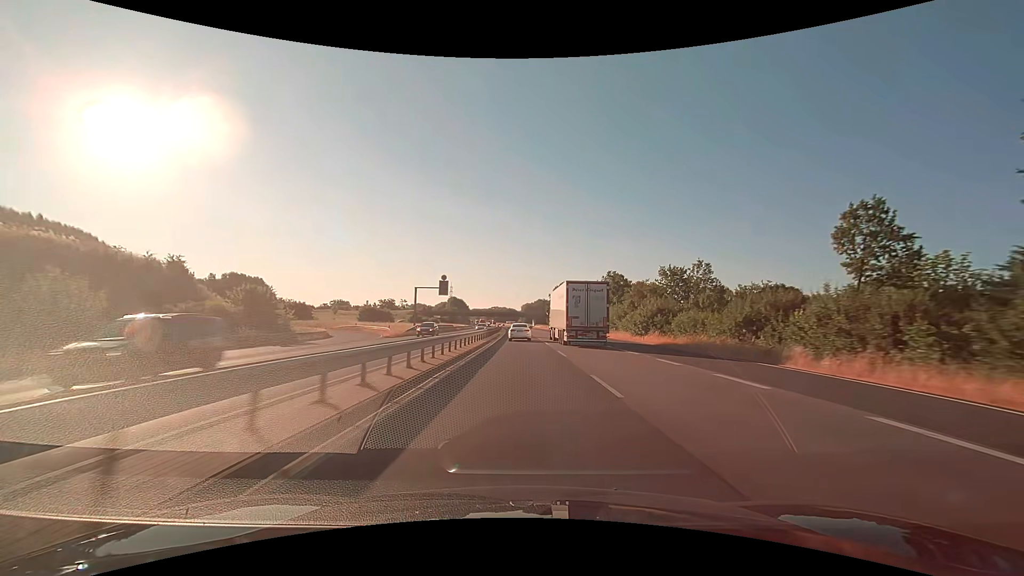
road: trunk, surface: asphalt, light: Day
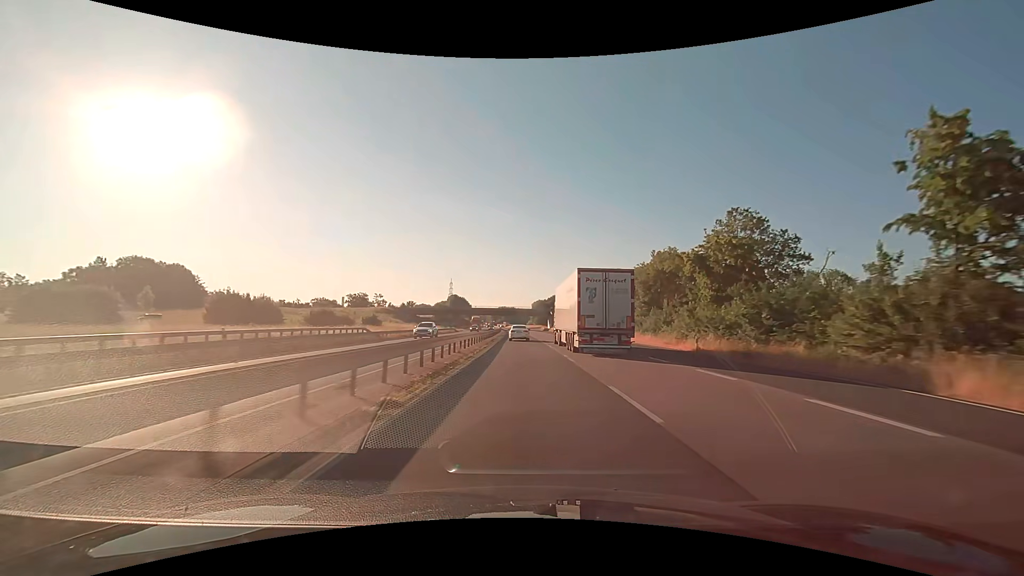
(-0.6, +63.6) m; -1°
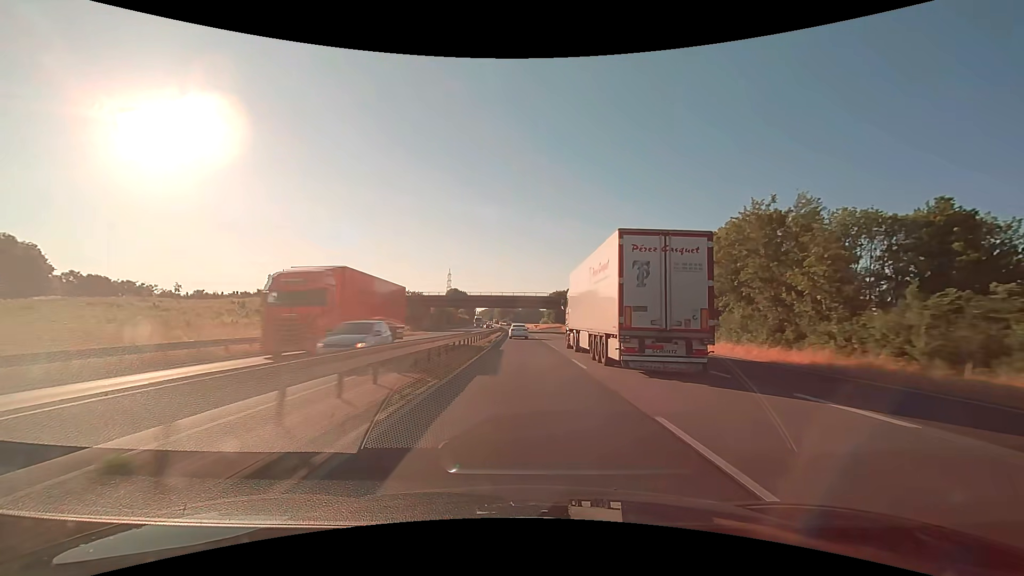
(-0.8, +65.2) m; -1°
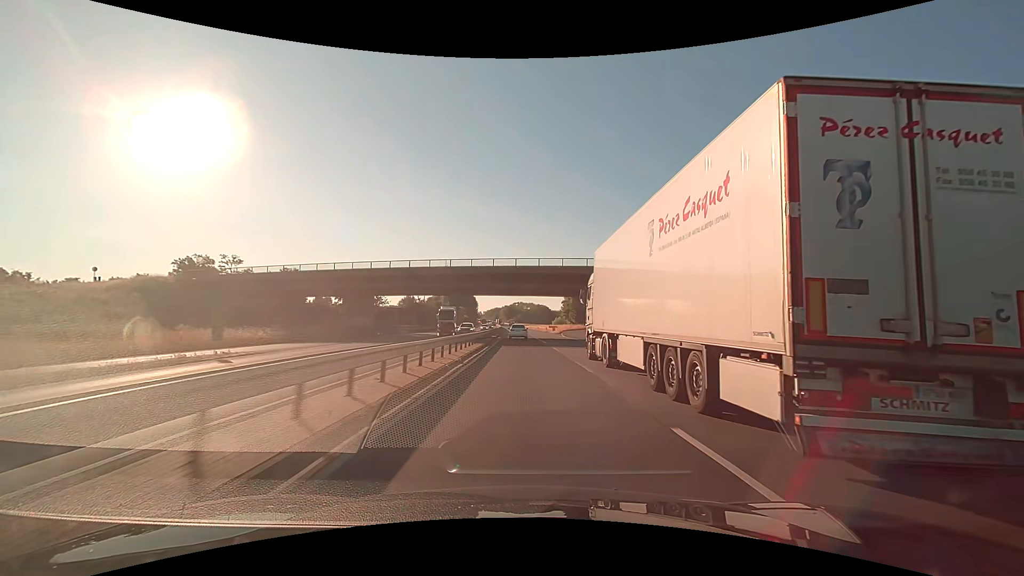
(-0.3, +50.0) m; -1°
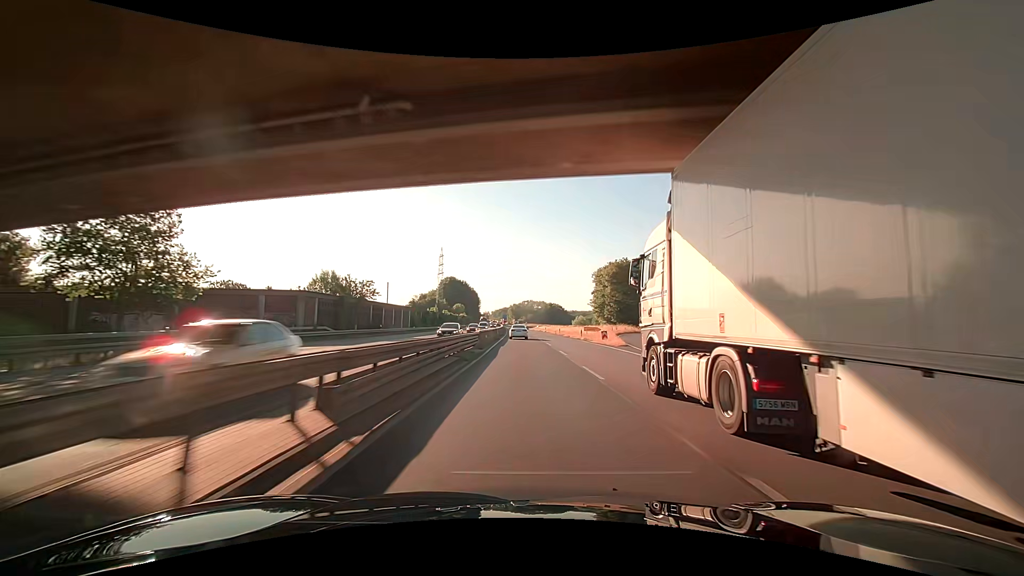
(-0.5, +50.5) m; -1°
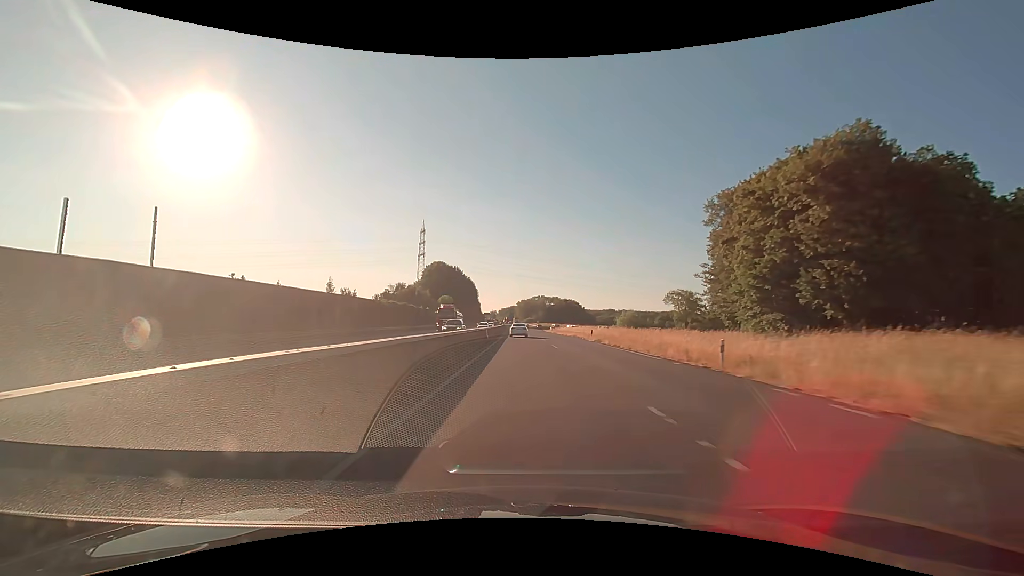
(-0.3, +66.8) m; -1°
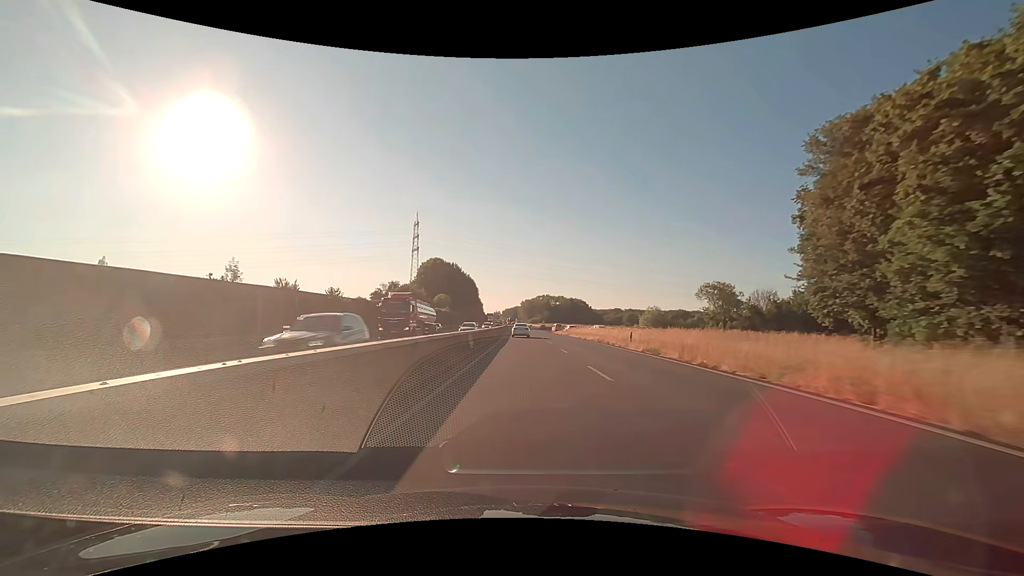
(0.0, +16.4) m; 0°
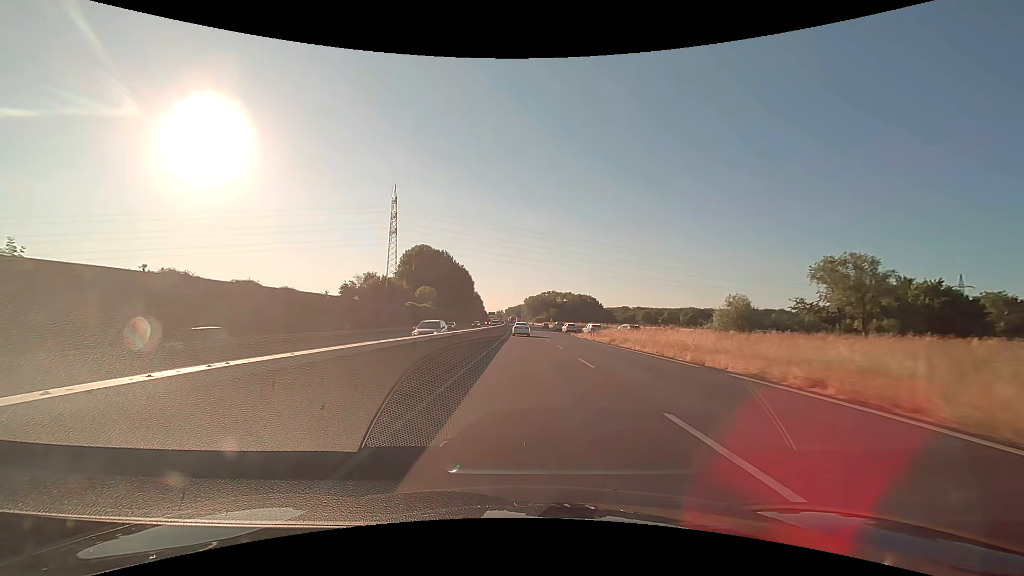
(-0.1, +32.4) m; 0°
(0, +10) (0, +20) (0, +30) (0, +40) (0, +50) (0, +60) (0, +70) (0, +80) (0, +90) (-1, +100) m
